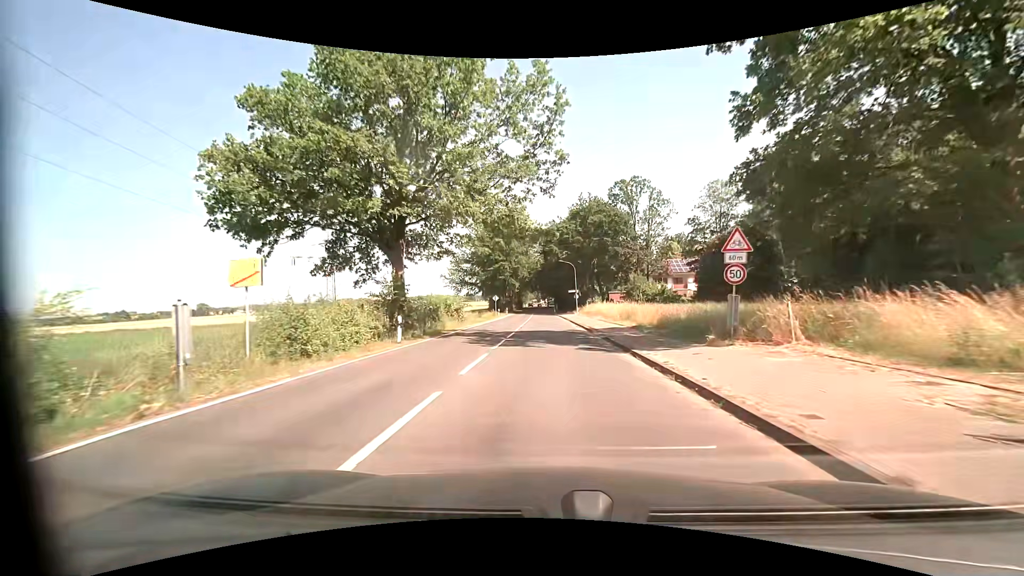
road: secondary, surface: asphalt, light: Day
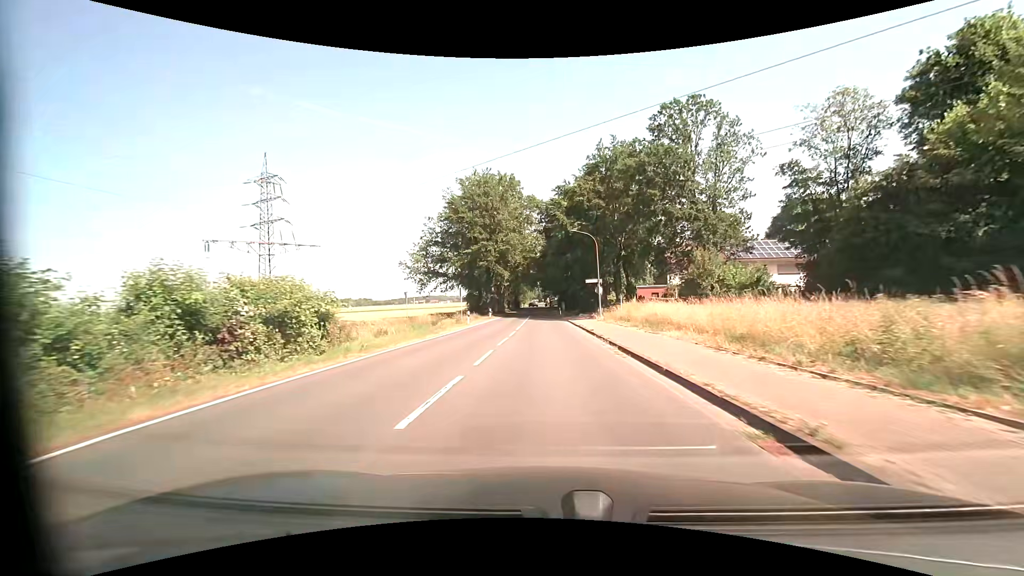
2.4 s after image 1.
(0.0, +28.0) m; 0°
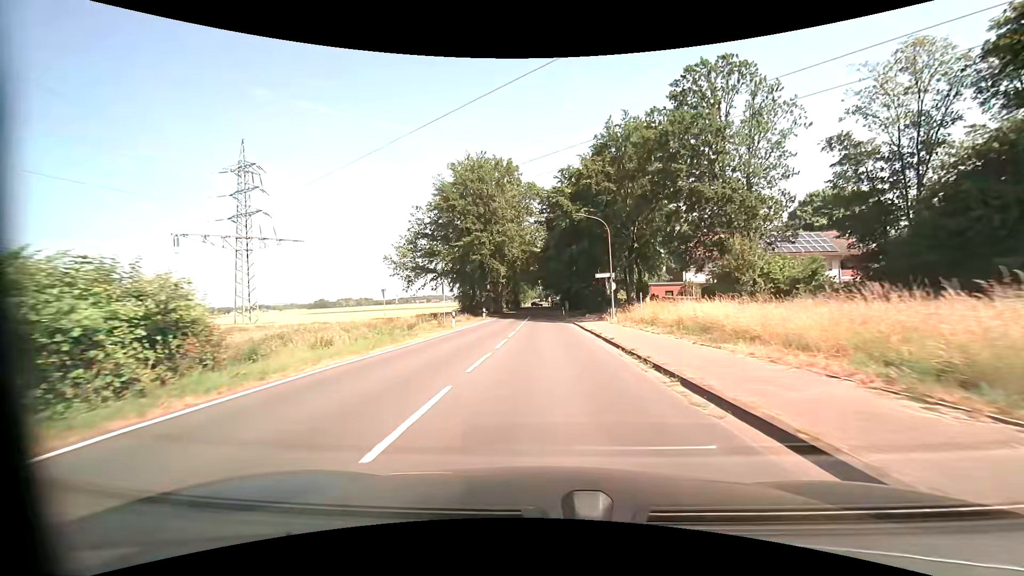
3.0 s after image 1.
(0.0, +7.1) m; 0°
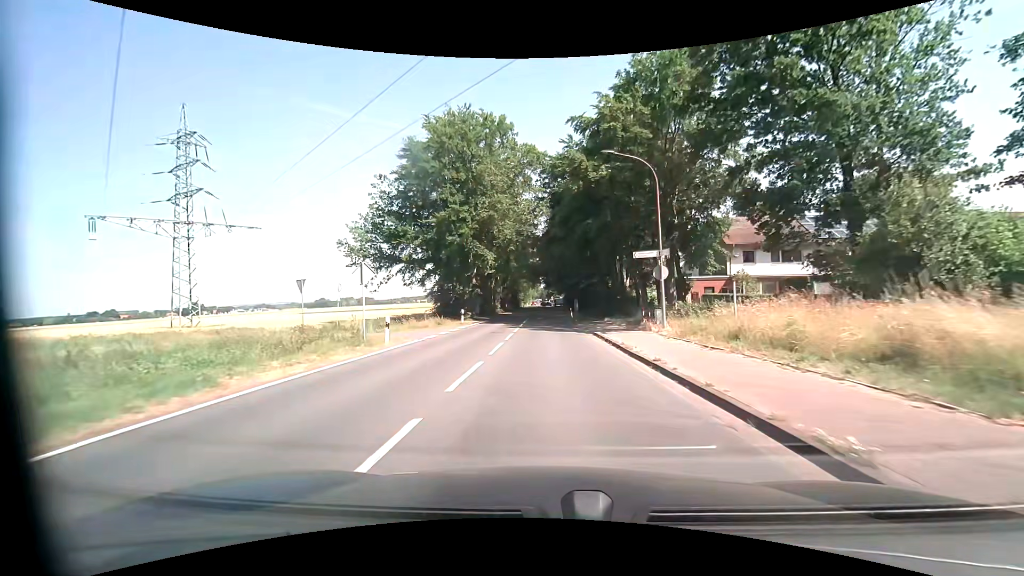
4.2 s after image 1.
(0.0, +14.2) m; 0°
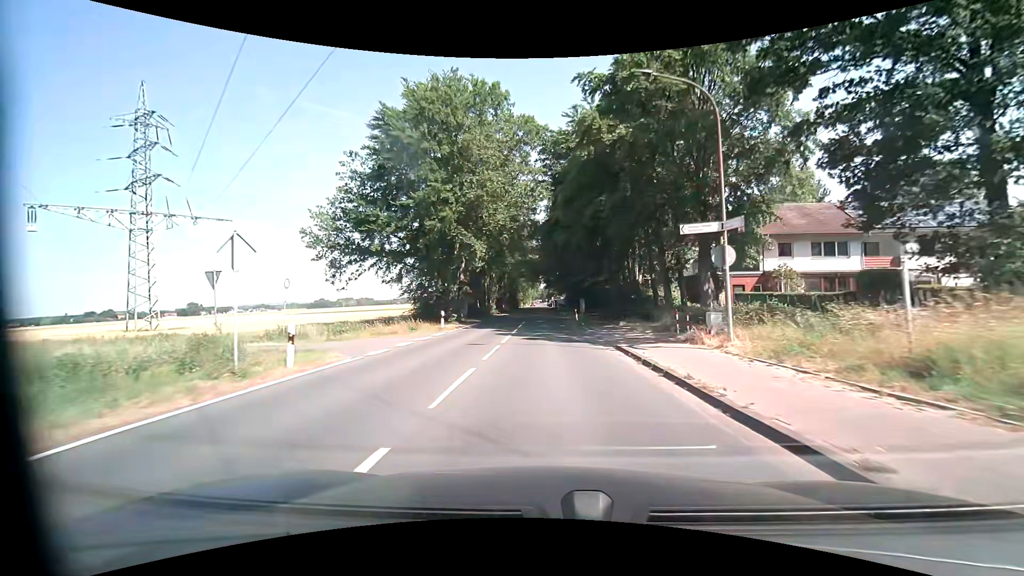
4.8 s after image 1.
(0.0, +7.2) m; 0°
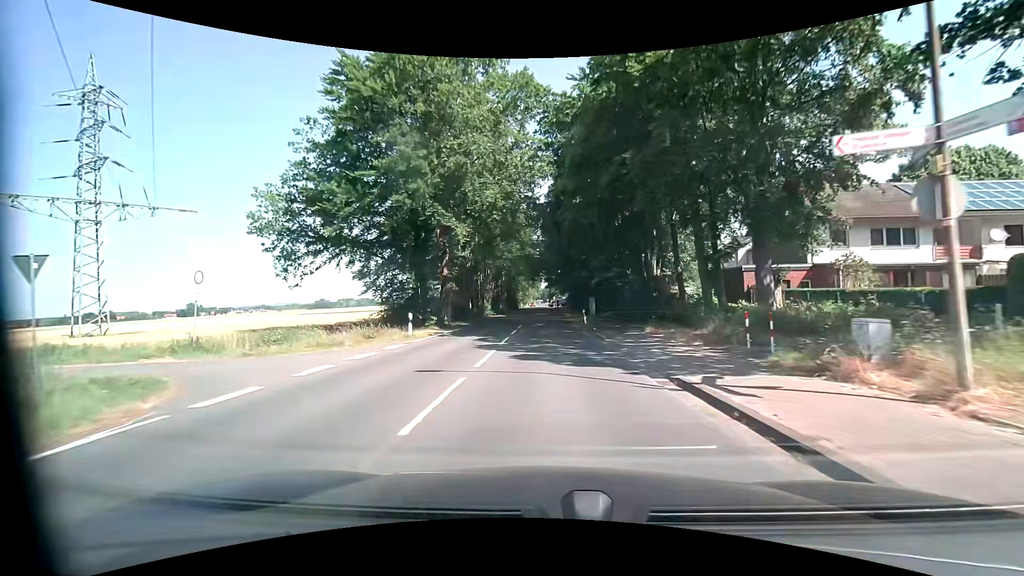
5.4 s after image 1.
(0.0, +7.2) m; -1°
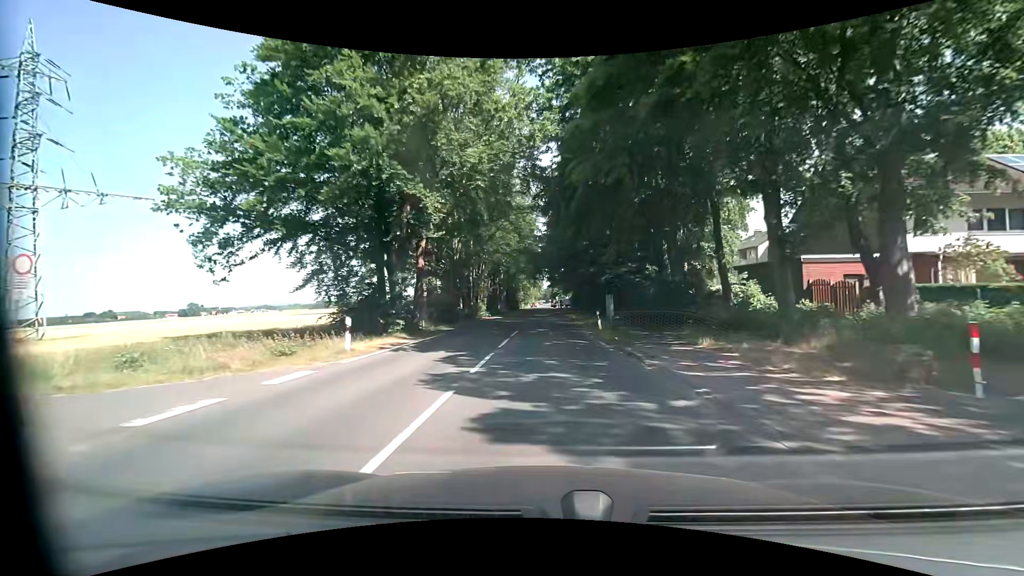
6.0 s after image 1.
(0.0, +7.2) m; 0°
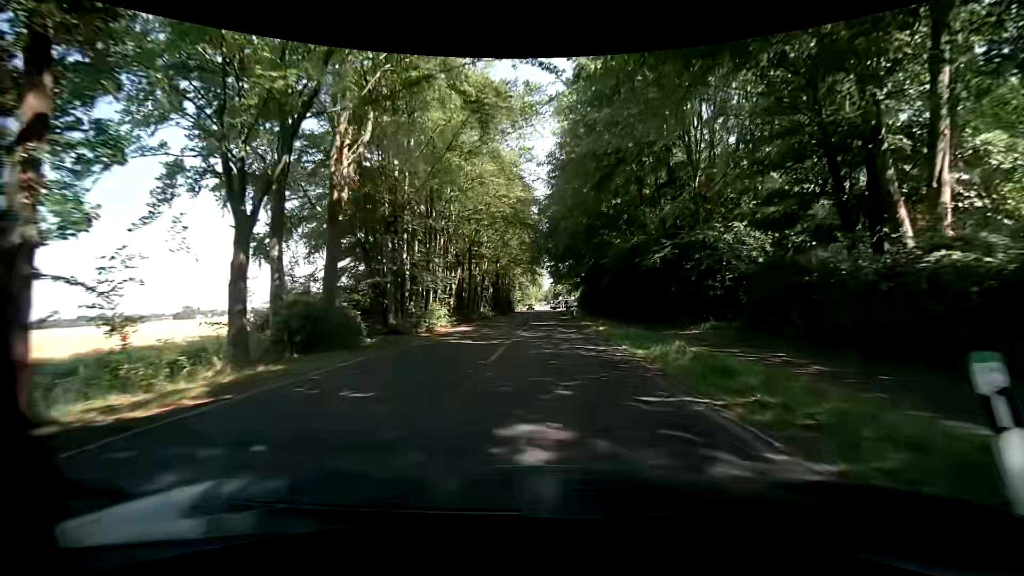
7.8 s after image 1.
(+0.1, +21.7) m; 0°
(0, +10) (0, +20) (0, +30) (0, +40) (0, +50) (0, +60) (0, +70) (0, +80) (0, +90) (0, +100) m
